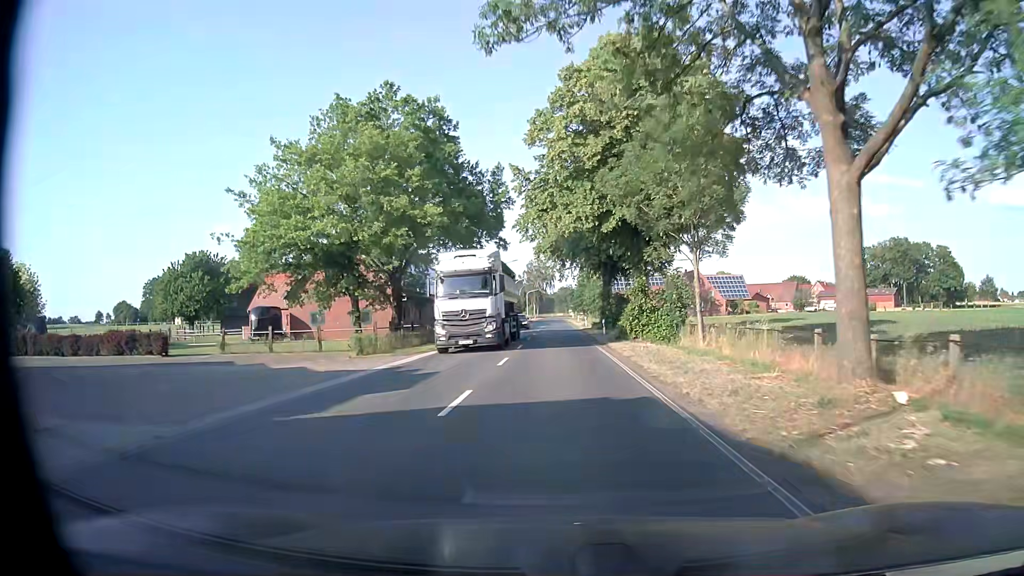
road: secondary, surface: asphalt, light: Day
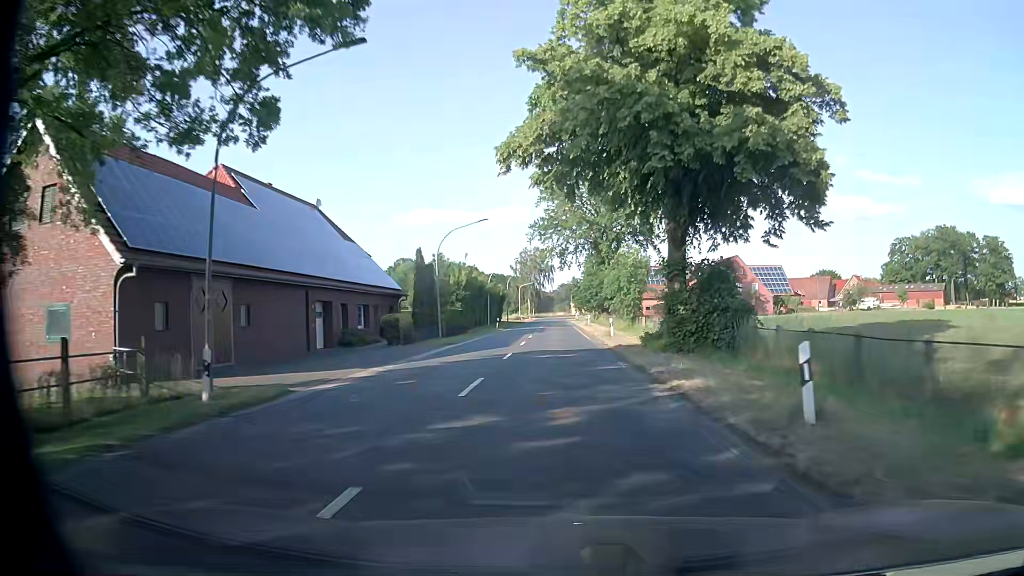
(+0.1, +33.1) m; 0°
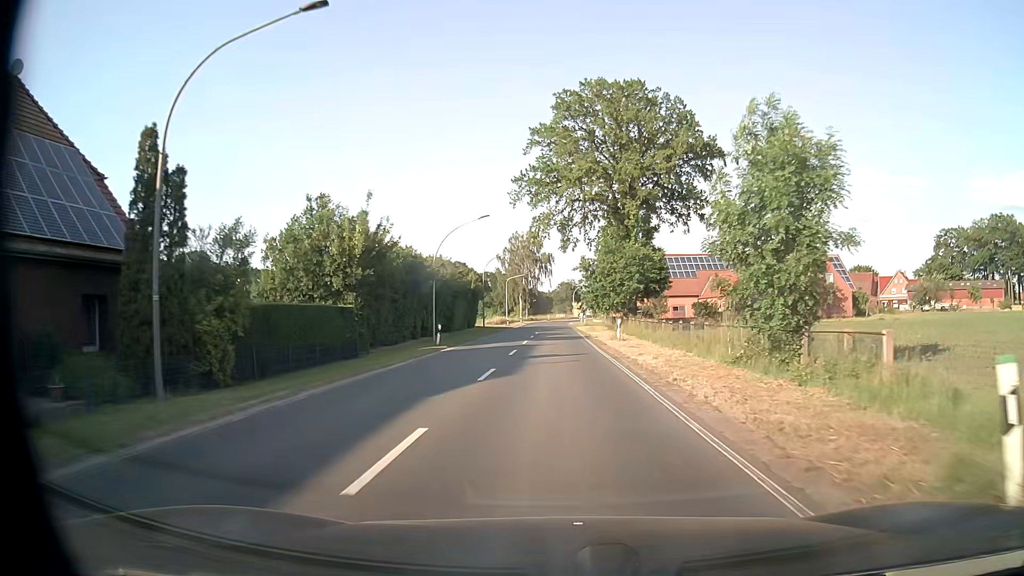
(0.0, +32.5) m; 0°
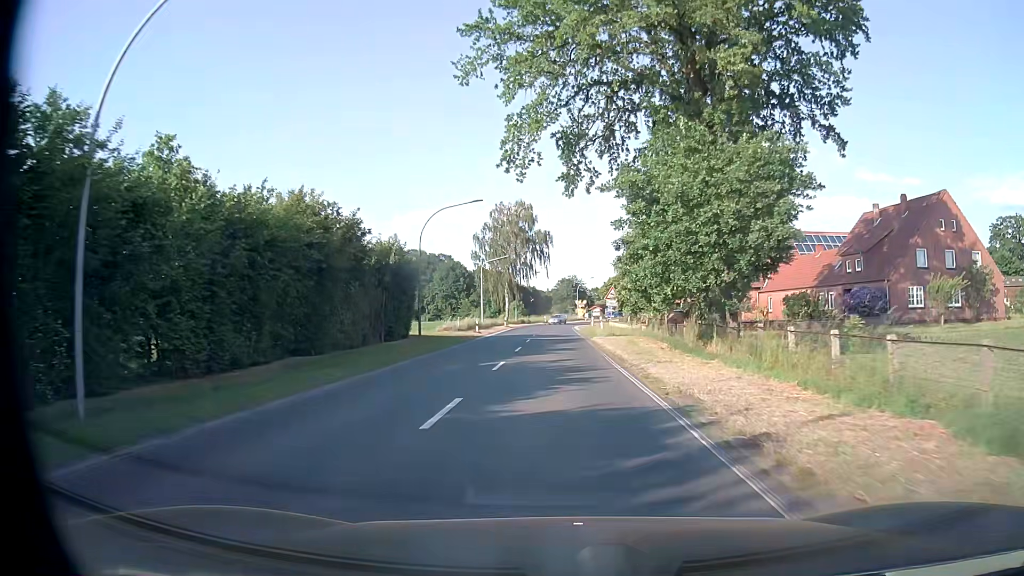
(+0.1, +32.3) m; 0°
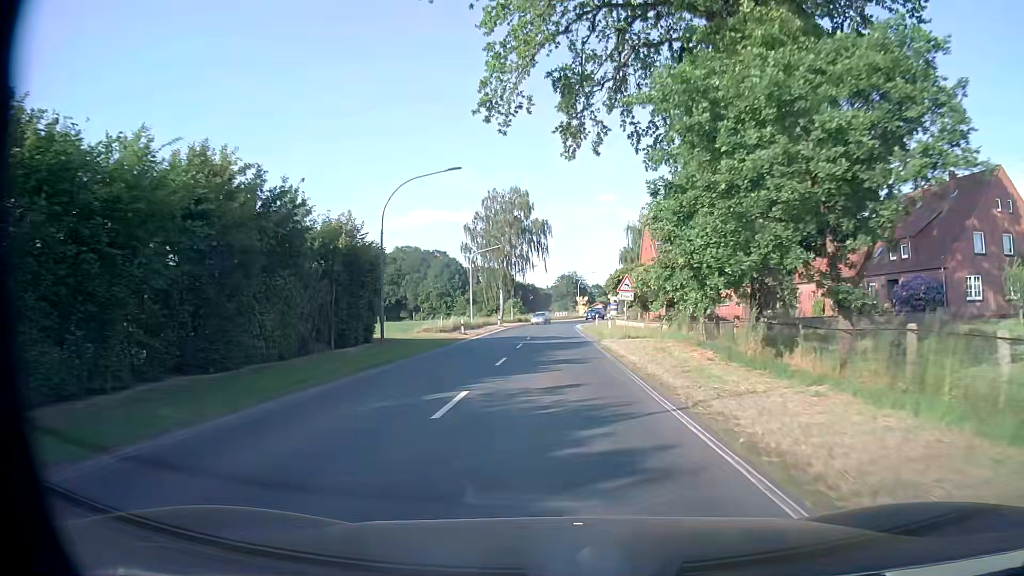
(0.0, +8.1) m; 0°
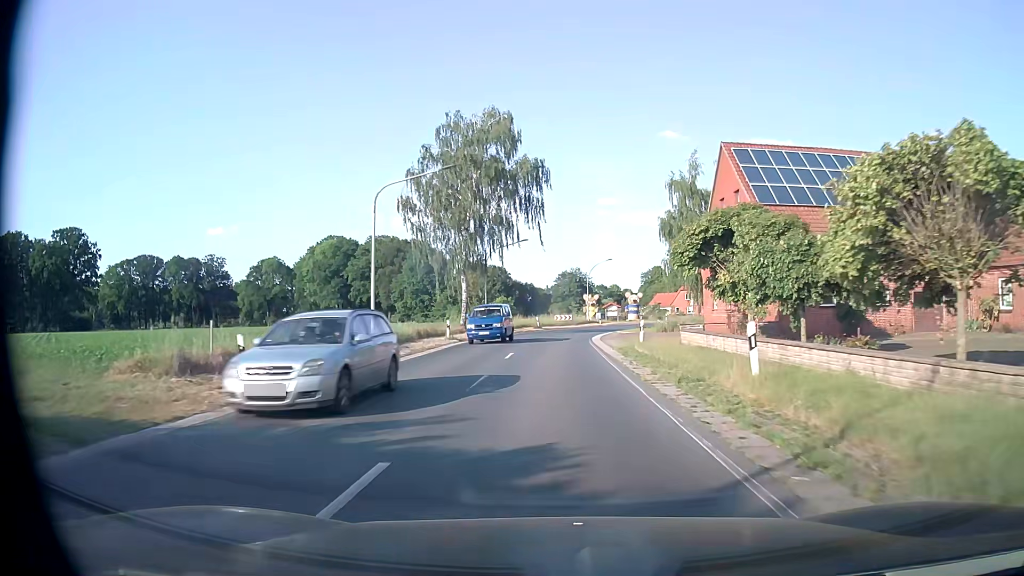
(-0.1, +32.2) m; 0°
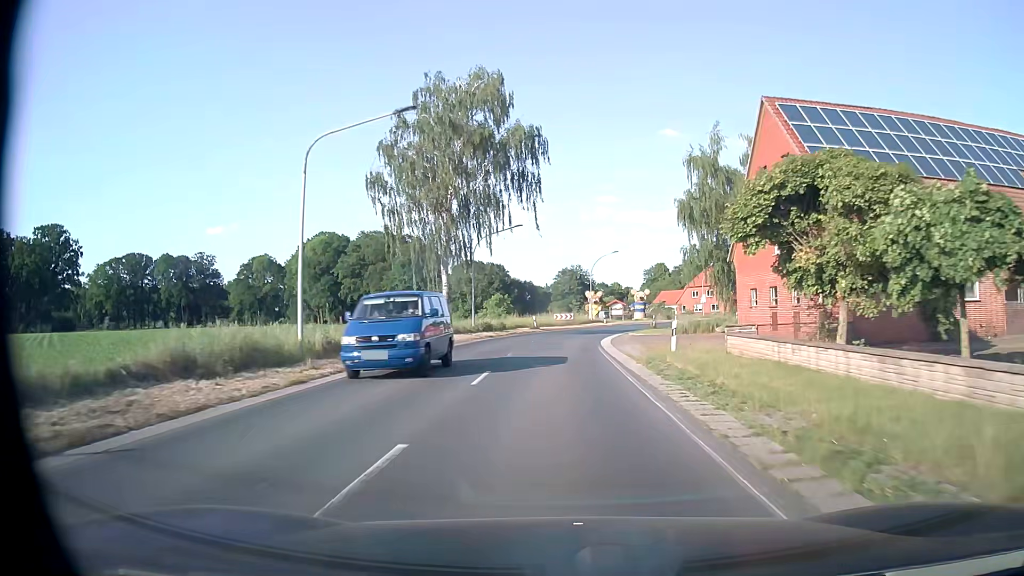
(0.0, +8.1) m; 0°
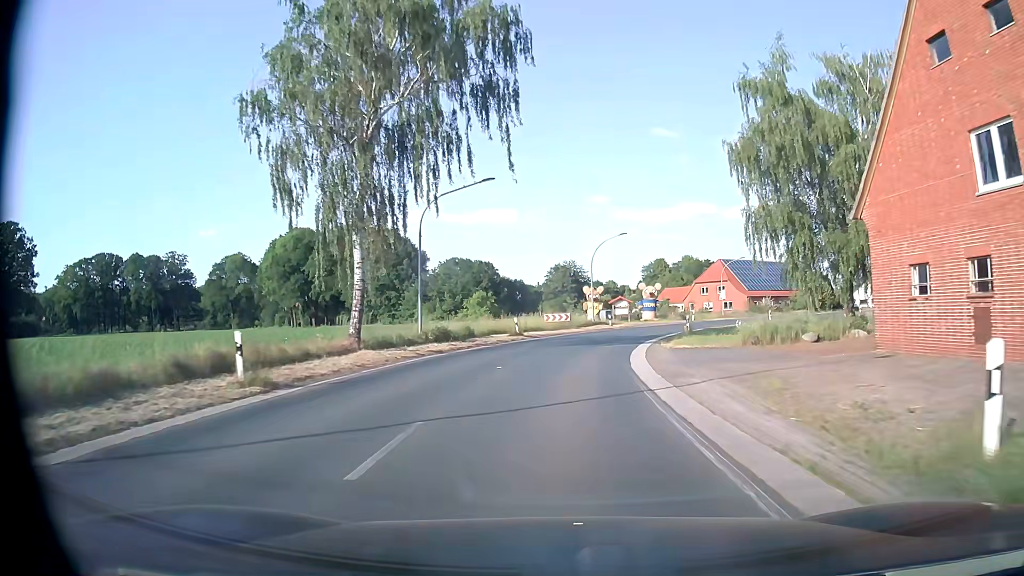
(0.0, +16.1) m; 0°
(0, +10) (+1, +20) (+2, +30) (+4, +40) (+8, +49) (+12, +58) (+17, +66) (+23, +74) (+30, +82) (+37, +89) m
